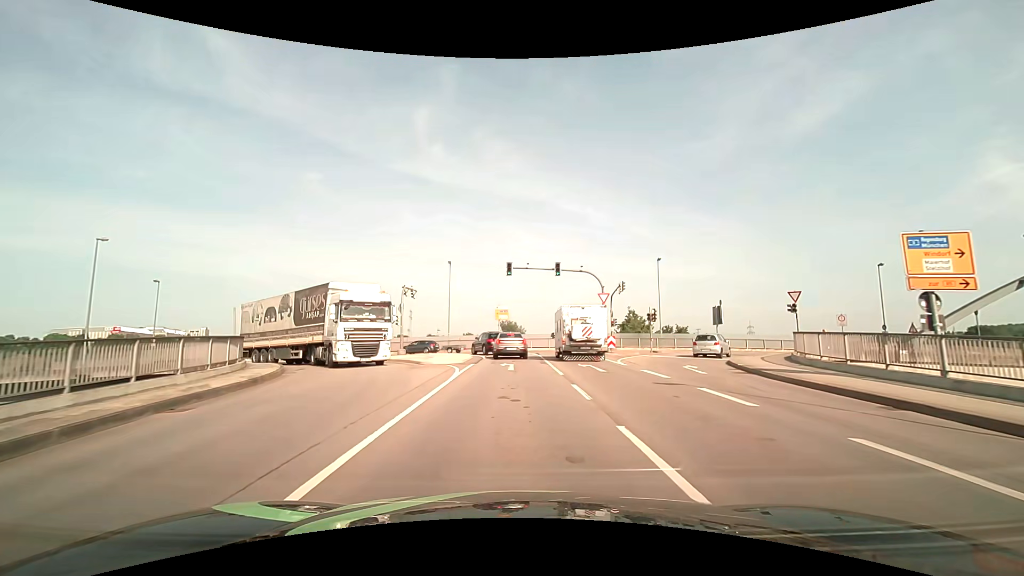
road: primary_link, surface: asphalt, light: Day
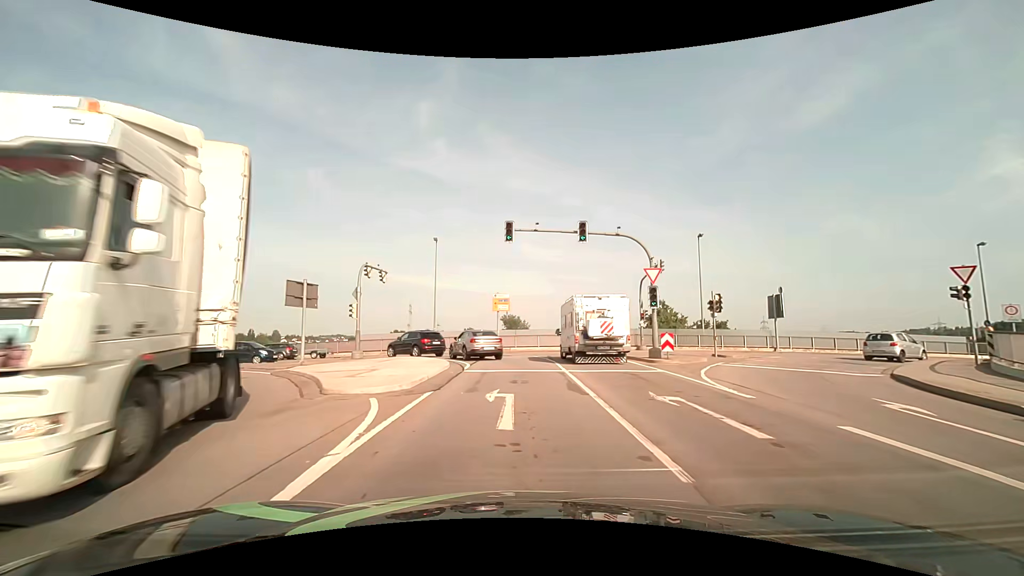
(-0.1, +11.7) m; -1°
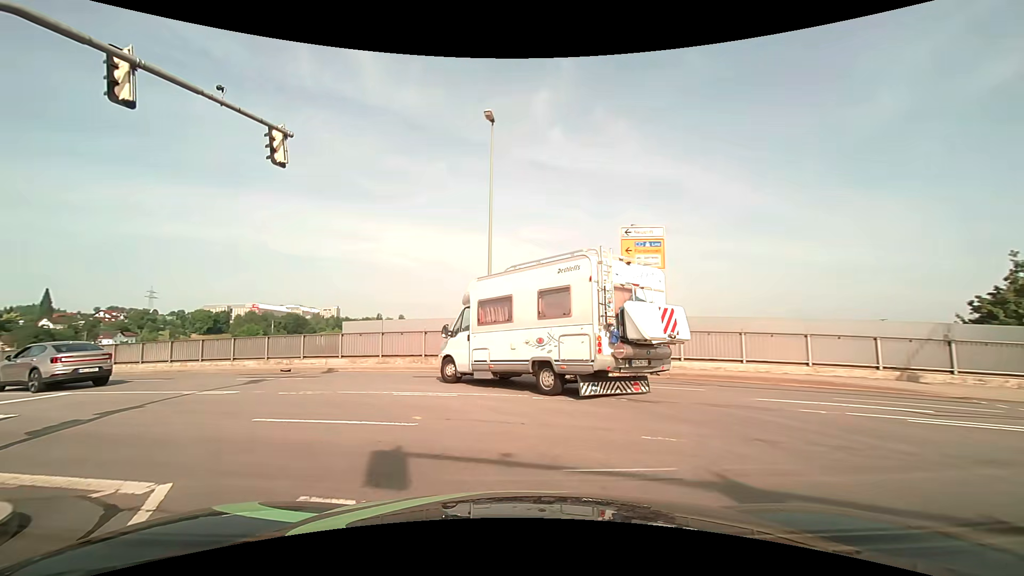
(-1.1, +24.9) m; -13°
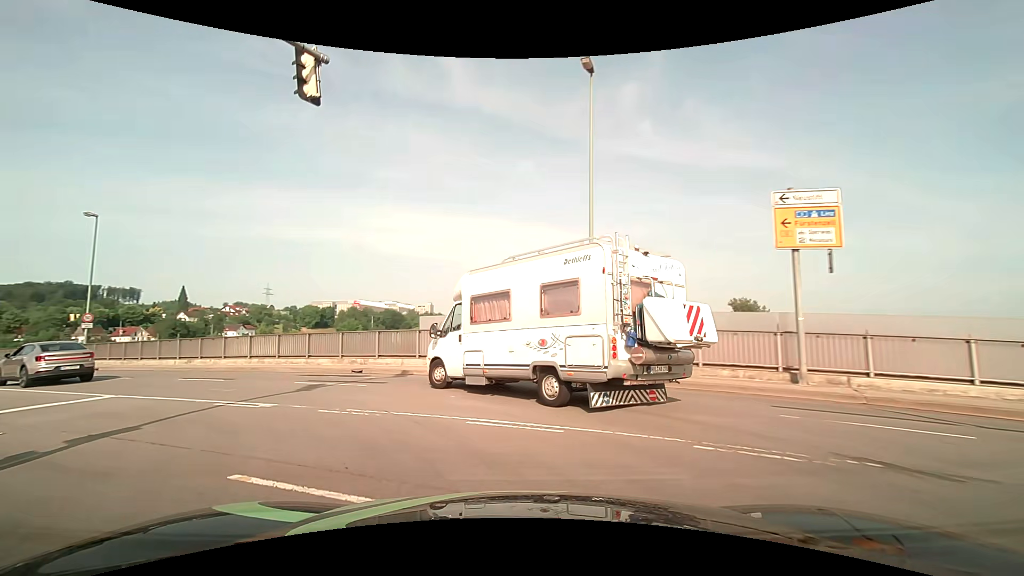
(-0.3, +3.7) m; -9°
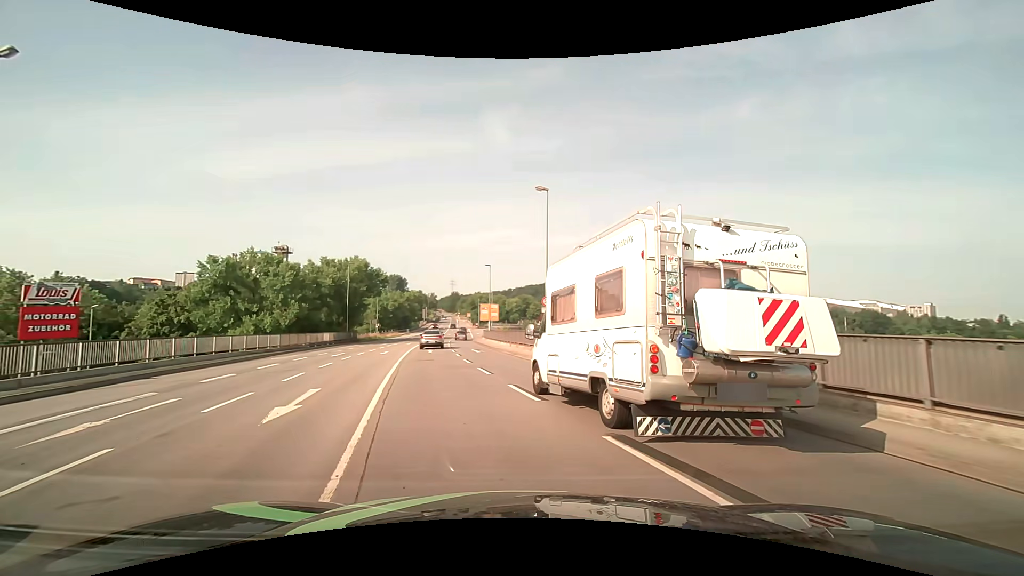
(-6.1, +12.4) m; -50°
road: primary
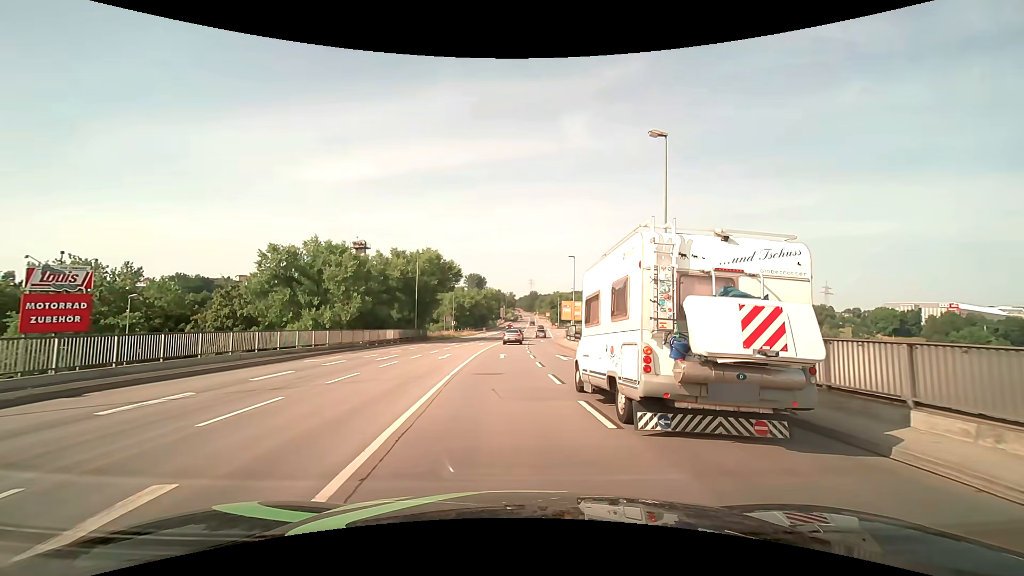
(-0.8, +8.5) m; -9°
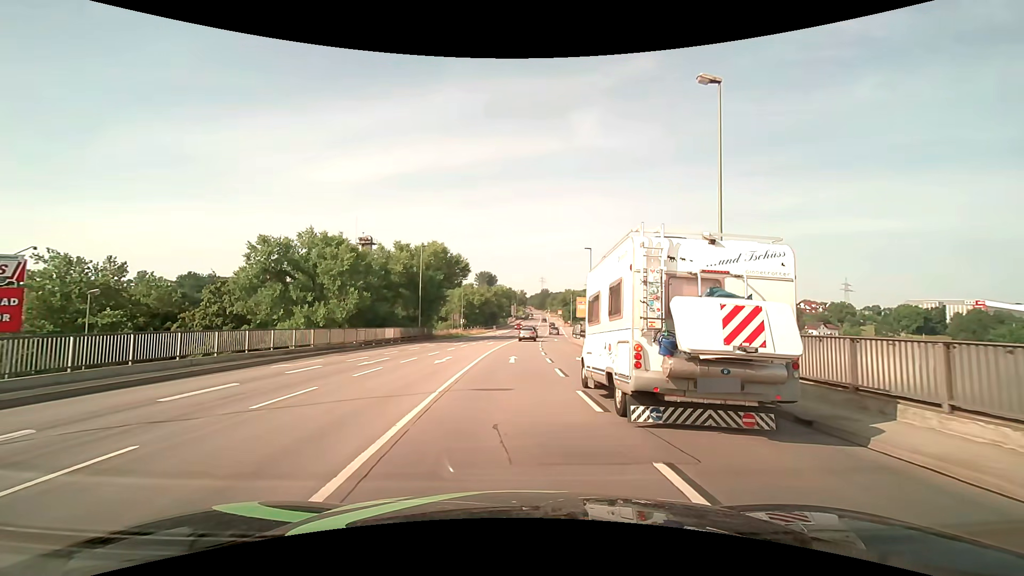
(0.0, +4.6) m; -1°
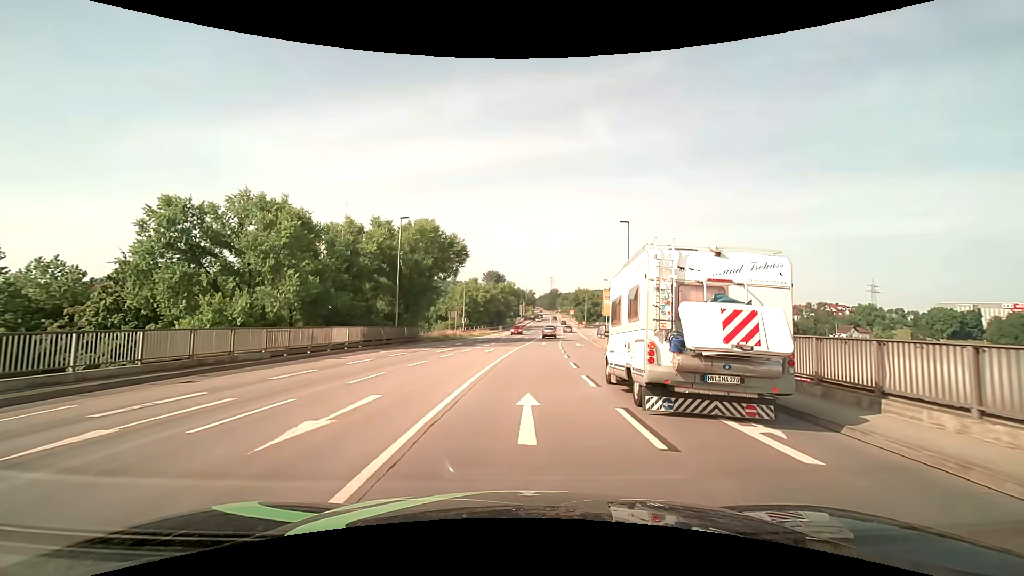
(-0.3, +14.5) m; -1°
(0, +10) (0, +20) (+1, +30) (+2, +40) (+2, +50) (+3, +60) (+4, +70) (+5, +80) (+6, +90) (+7, +100) m
